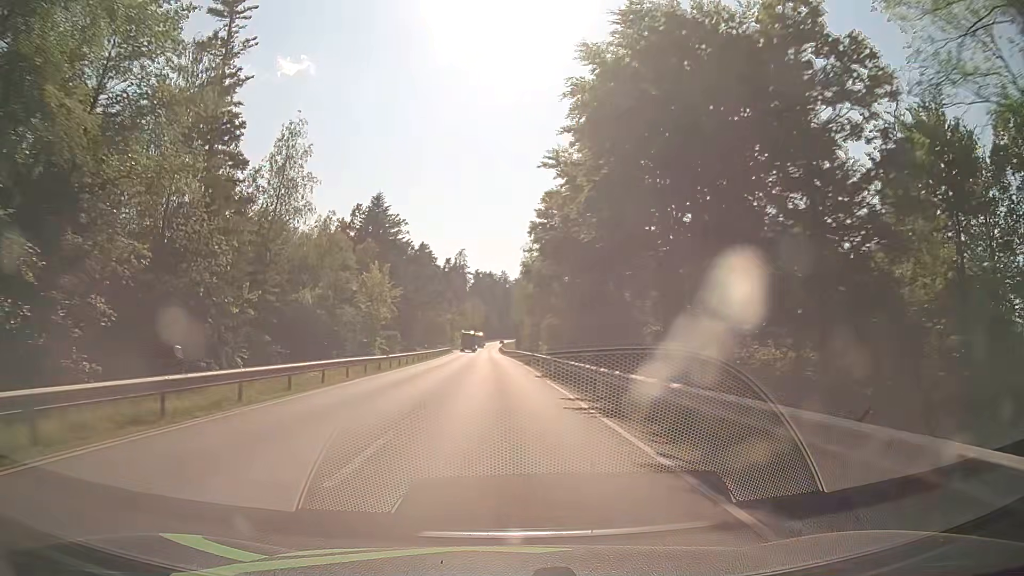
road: secondary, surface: asphalt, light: Day
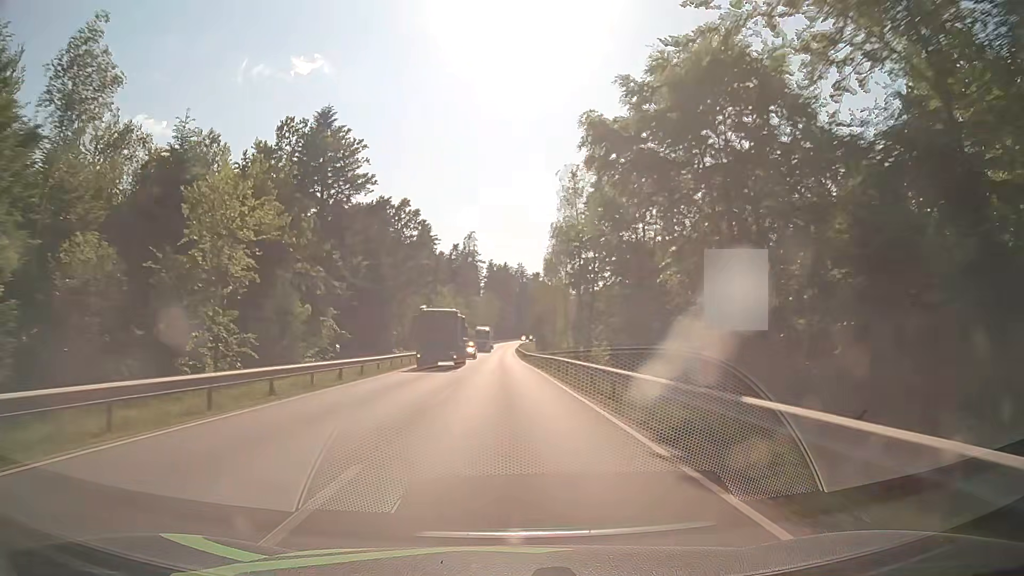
(-0.7, +38.4) m; -2°
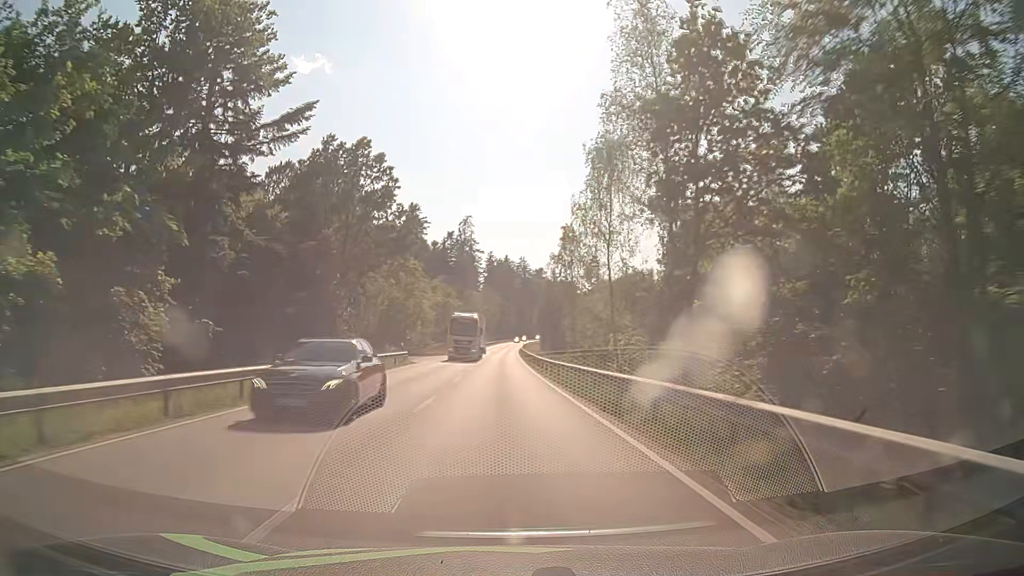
(-0.1, +25.9) m; 0°
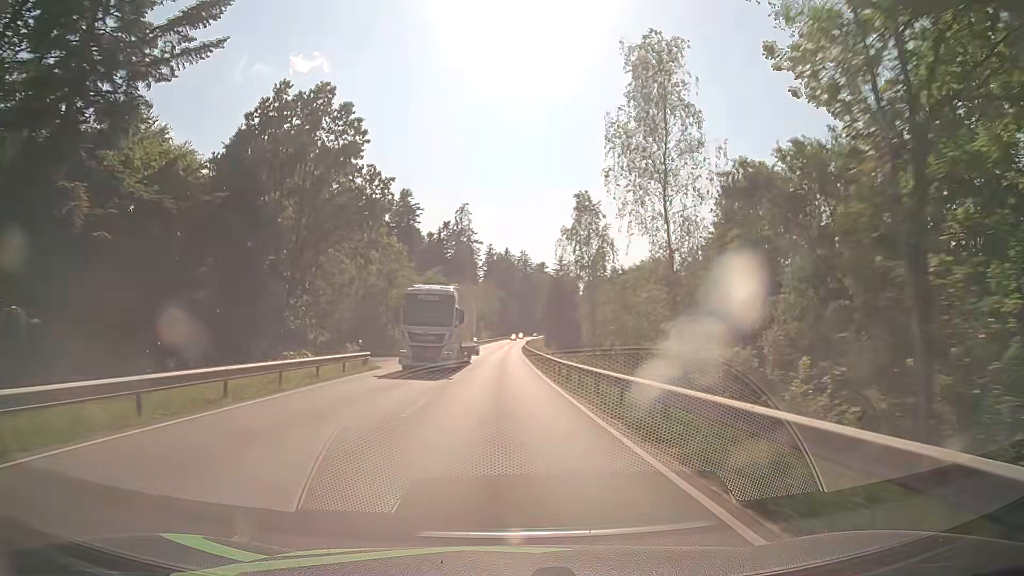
(0.0, +13.0) m; 0°
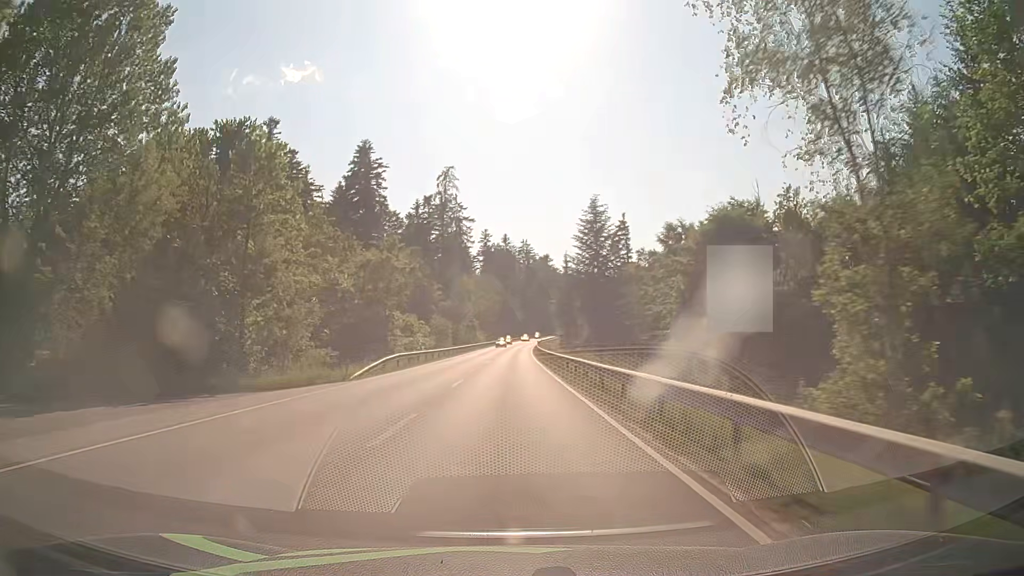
(-0.1, +39.5) m; 0°
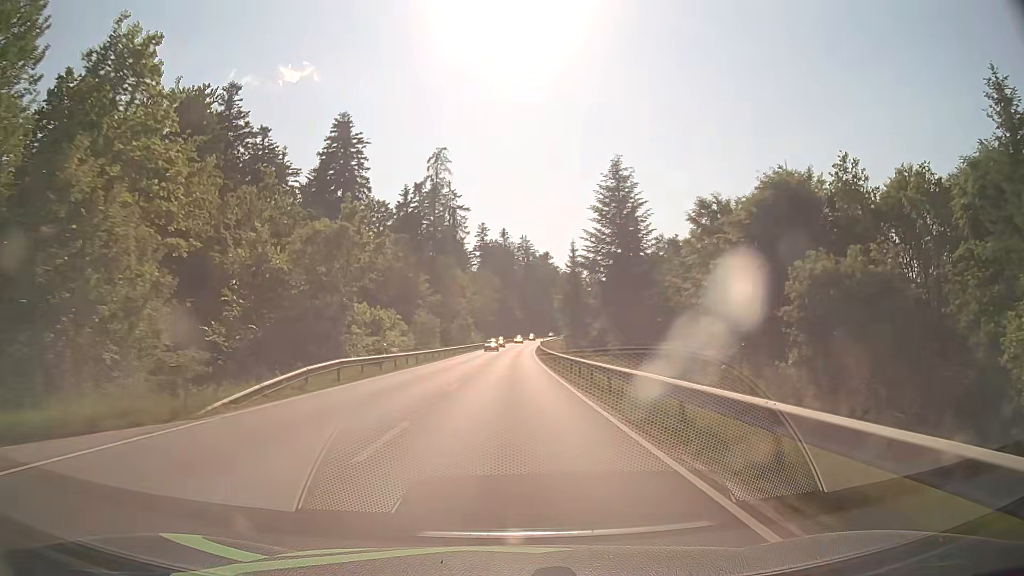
(0.0, +13.2) m; 0°
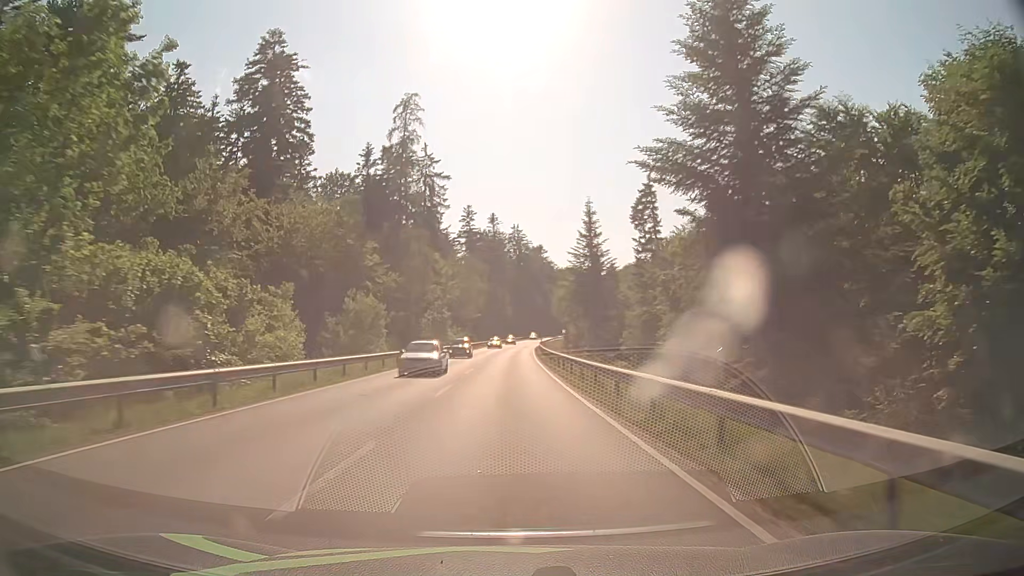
(+0.1, +26.4) m; +1°
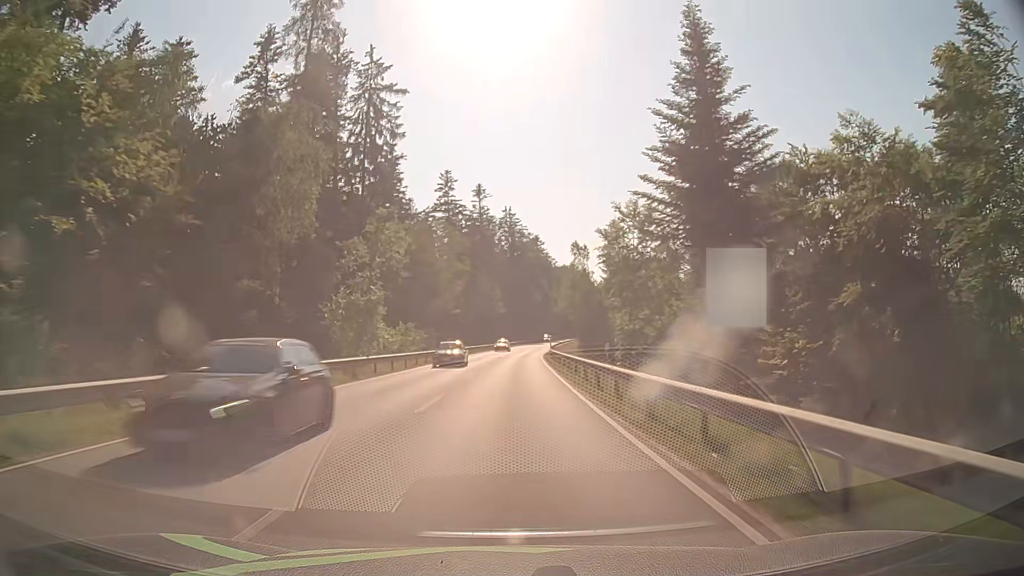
(+0.4, +39.7) m; +1°
(0, +10) (0, +20) (0, +30) (0, +40) (+1, +50) (+1, +60) (+2, +70) (+3, +80) (+3, +90) (+4, +100) m
